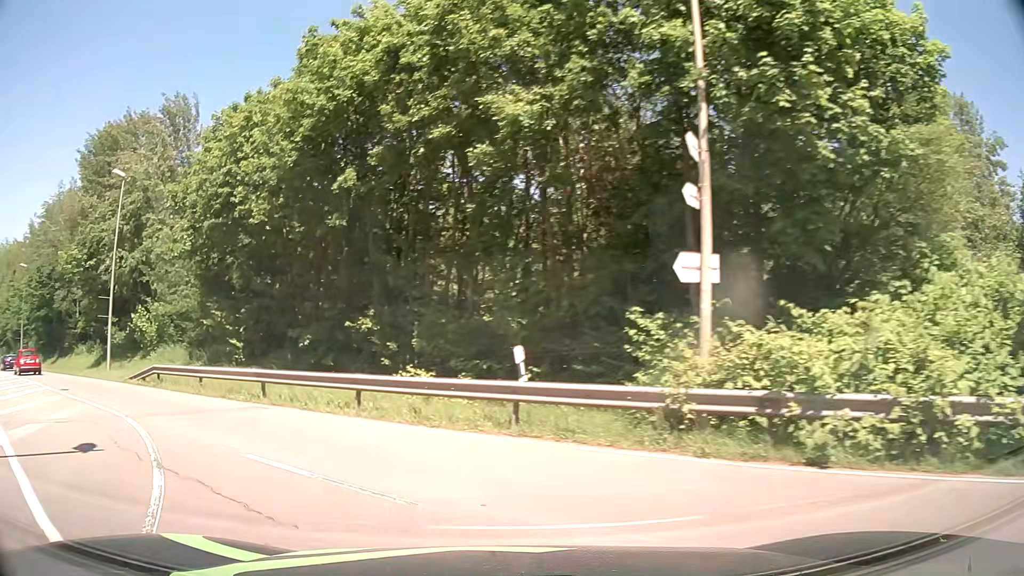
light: Day
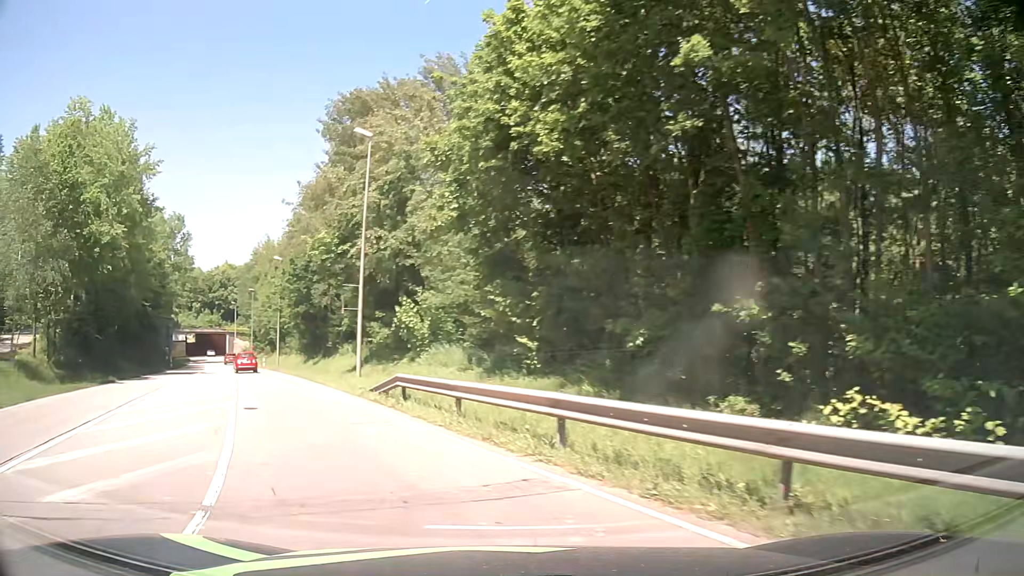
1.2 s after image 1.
(-2.0, +7.8) m; -27°
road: secondary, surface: asphalt
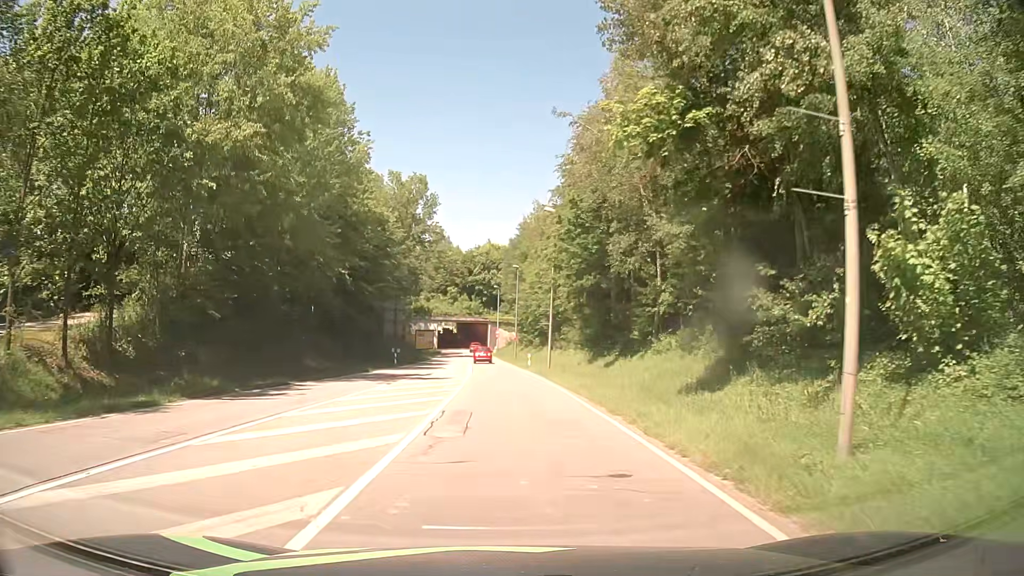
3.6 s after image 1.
(-5.7, +19.8) m; -21°
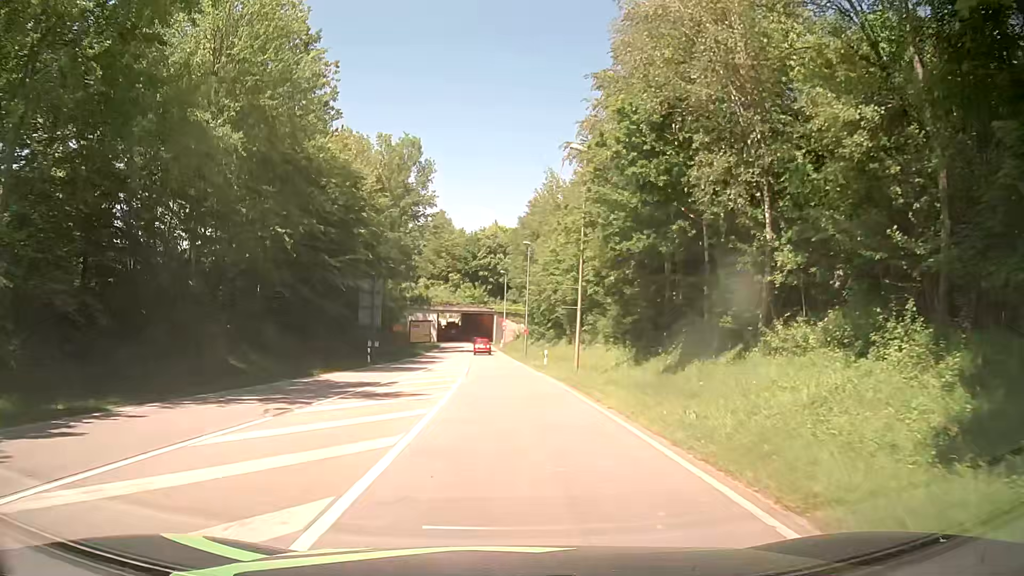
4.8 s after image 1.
(-0.2, +13.0) m; -1°
(0, +10) (0, +20) (0, +30) (0, +40) (-1, +50) (-1, +60) (-2, +70) (-2, +80) (-3, +90) (-4, +100) m
